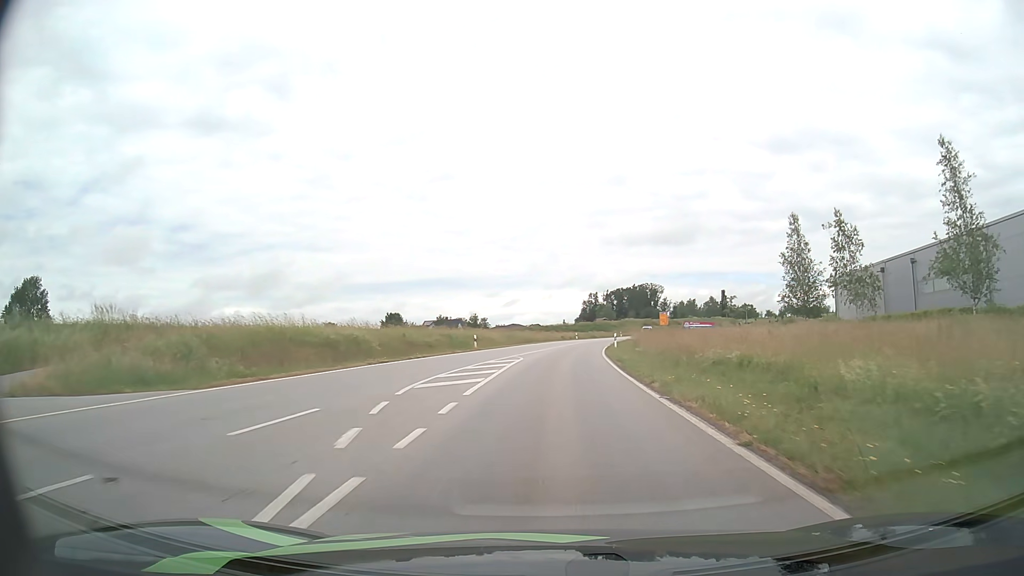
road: secondary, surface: asphalt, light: Day
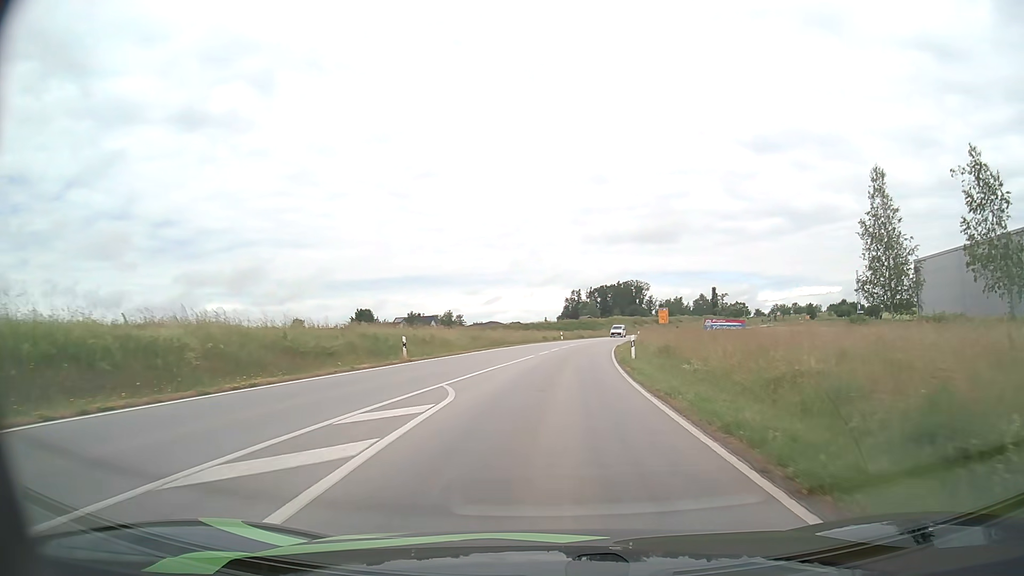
(+0.2, +17.7) m; +2°
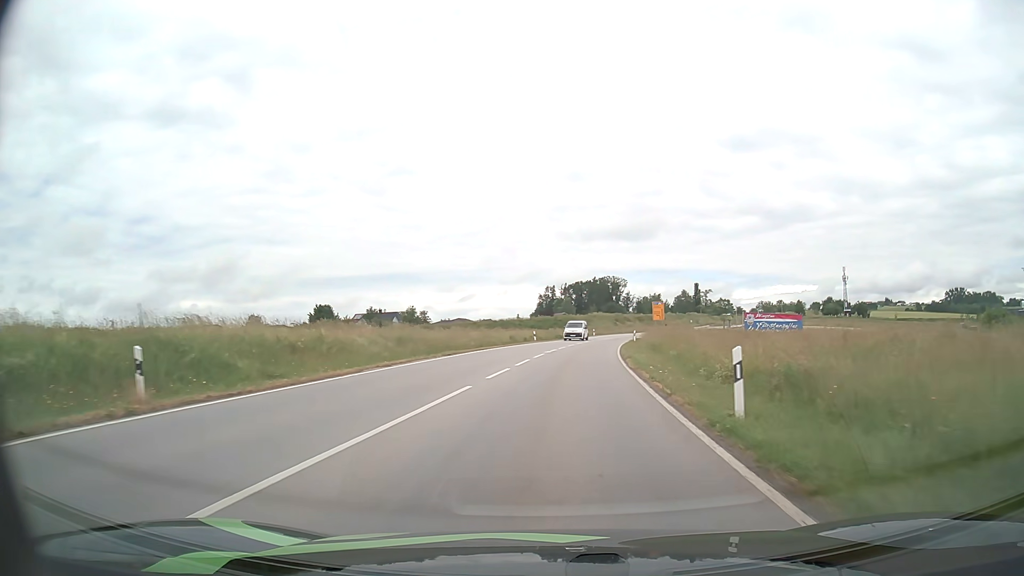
(+0.3, +18.0) m; +2°
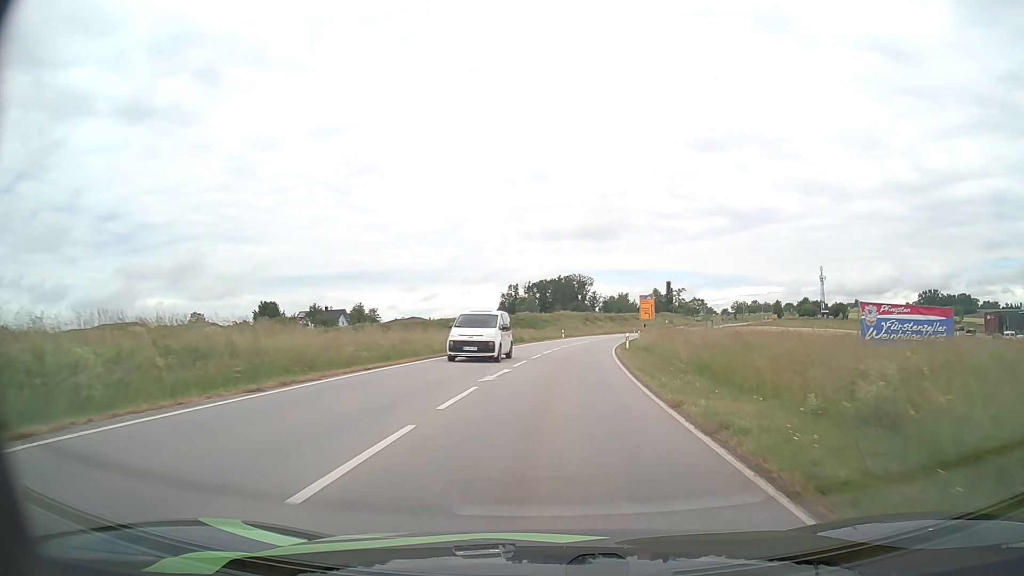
(+0.4, +18.4) m; +3°
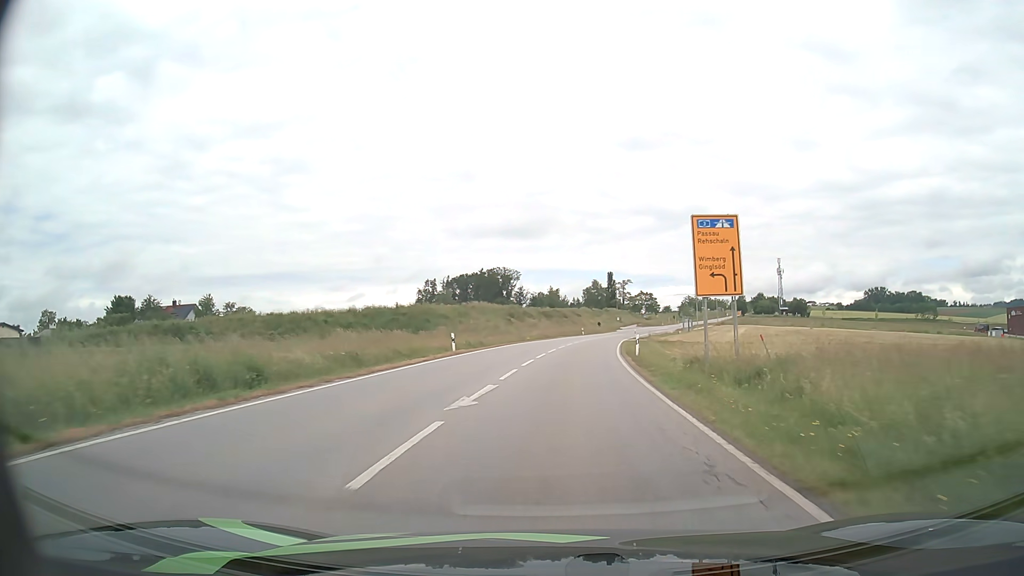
(+2.6, +47.2) m; +6°
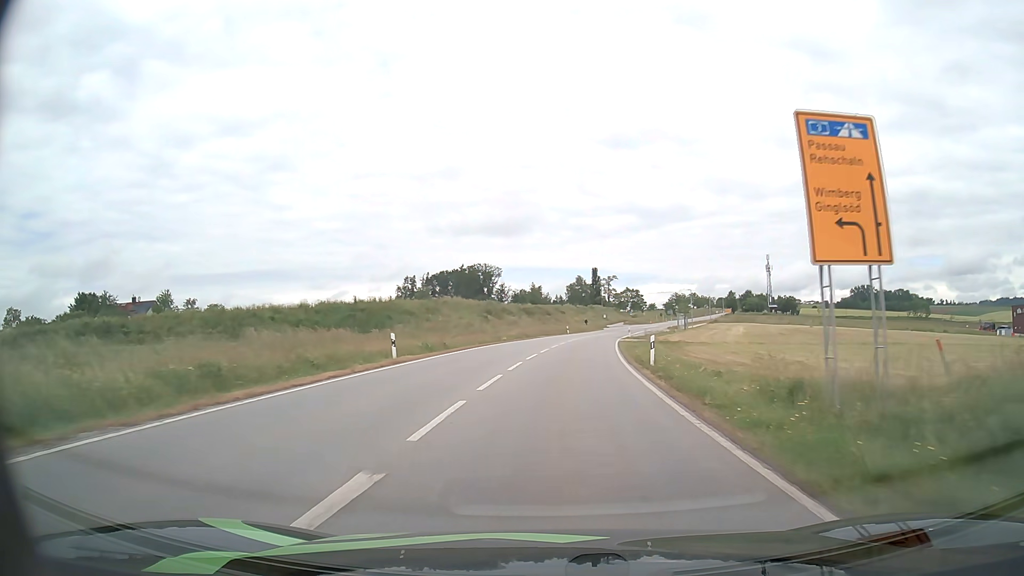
(+0.1, +9.7) m; +2°
